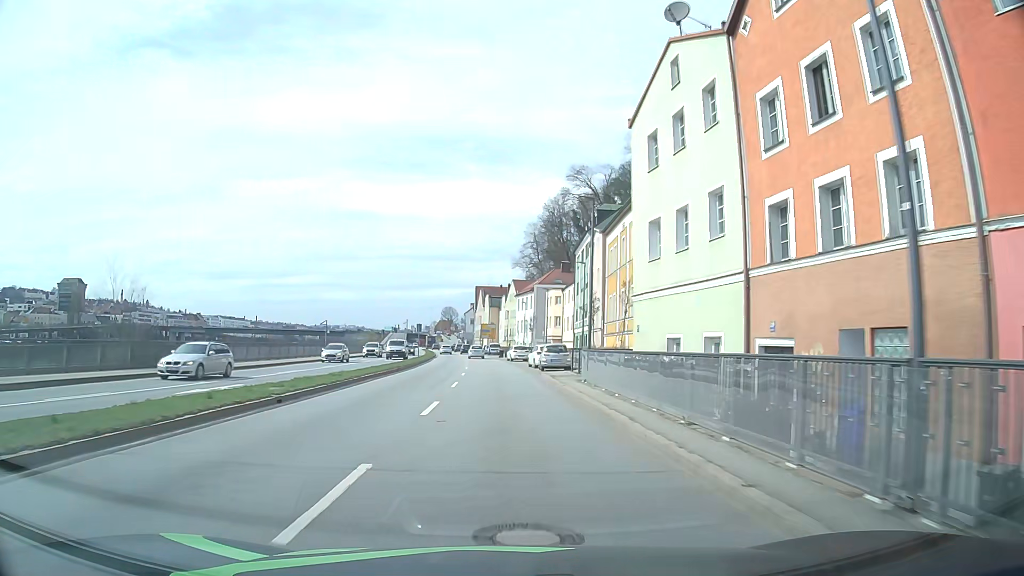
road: primary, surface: asphalt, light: Day
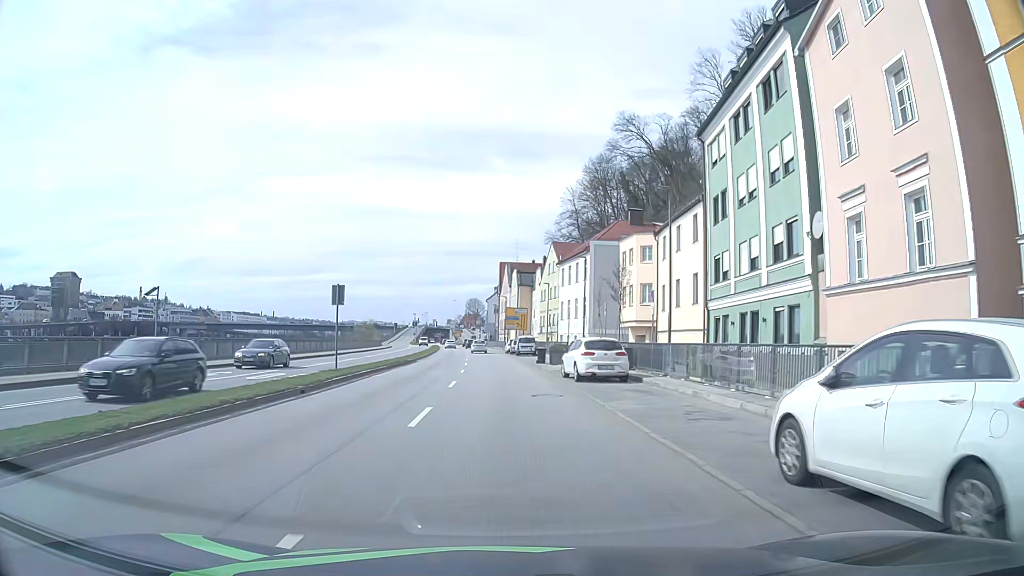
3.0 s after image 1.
(-0.9, +39.0) m; -2°
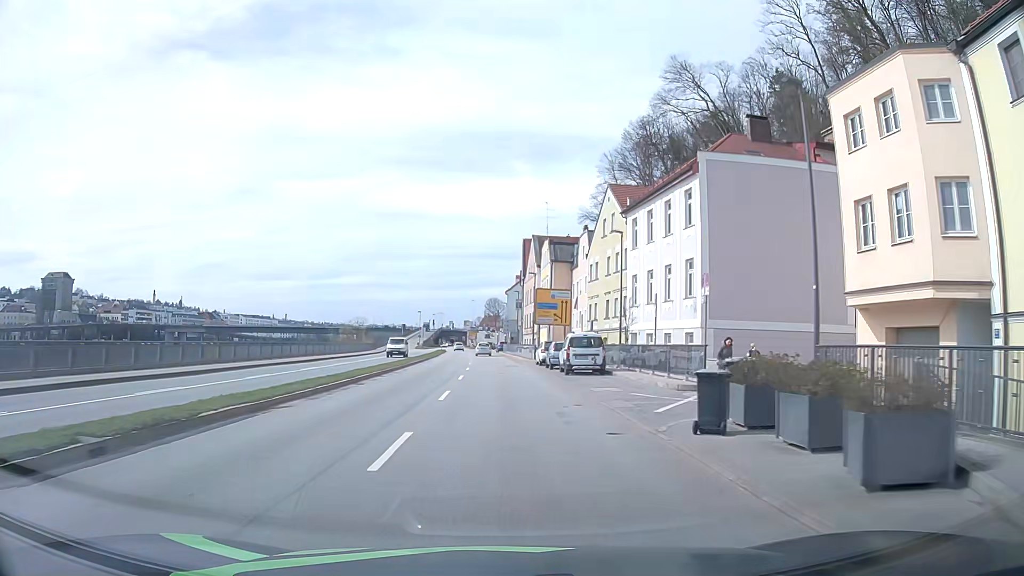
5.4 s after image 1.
(-0.6, +30.5) m; -2°
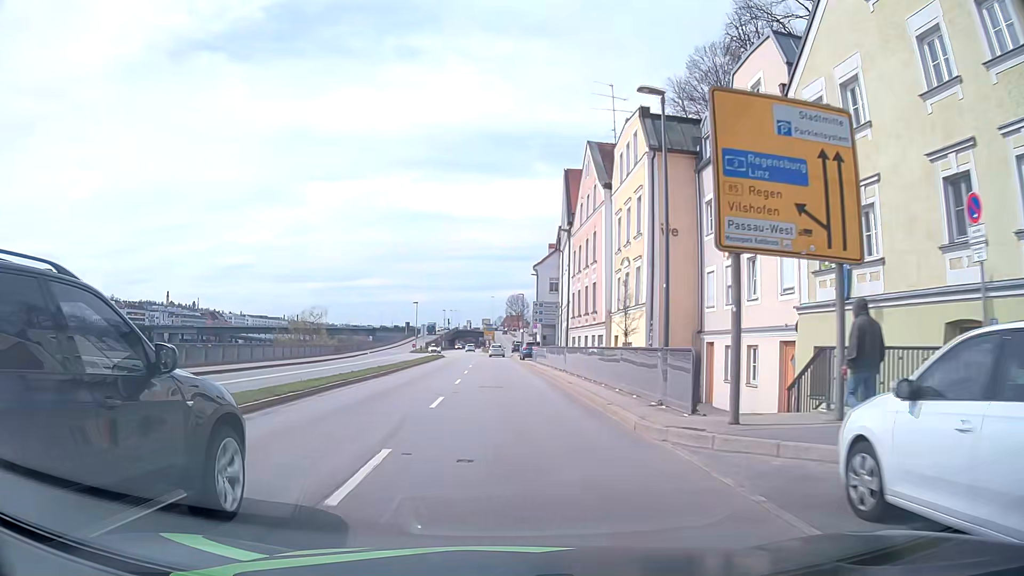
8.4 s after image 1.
(-0.6, +37.6) m; -2°
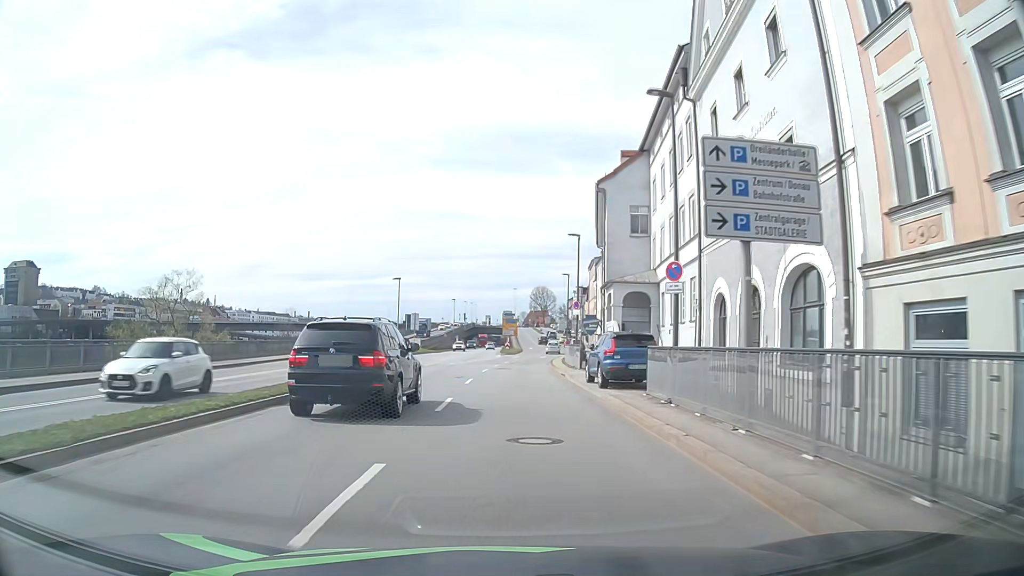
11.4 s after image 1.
(-0.5, +37.3) m; -2°
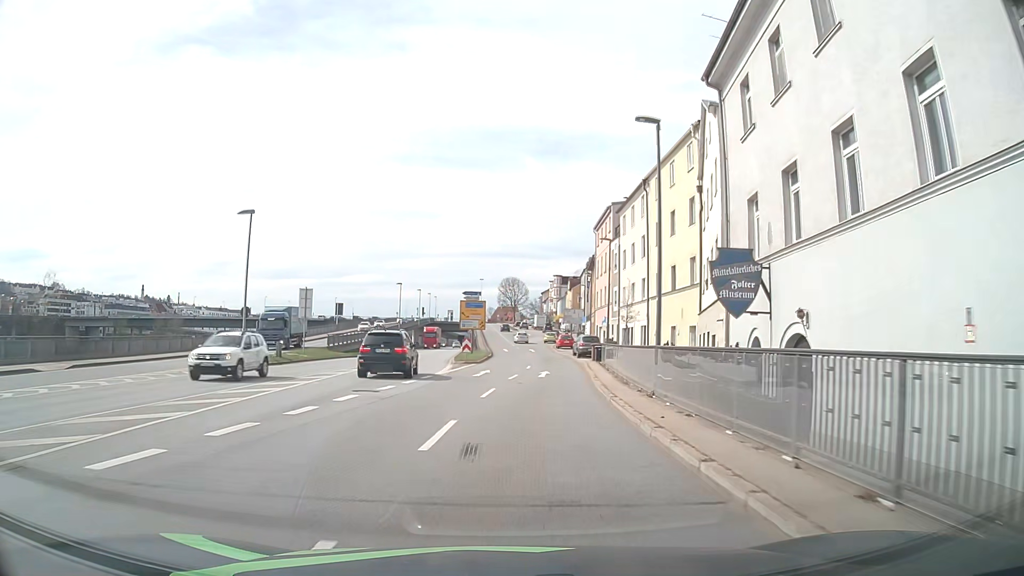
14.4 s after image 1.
(+0.3, +36.7) m; +3°
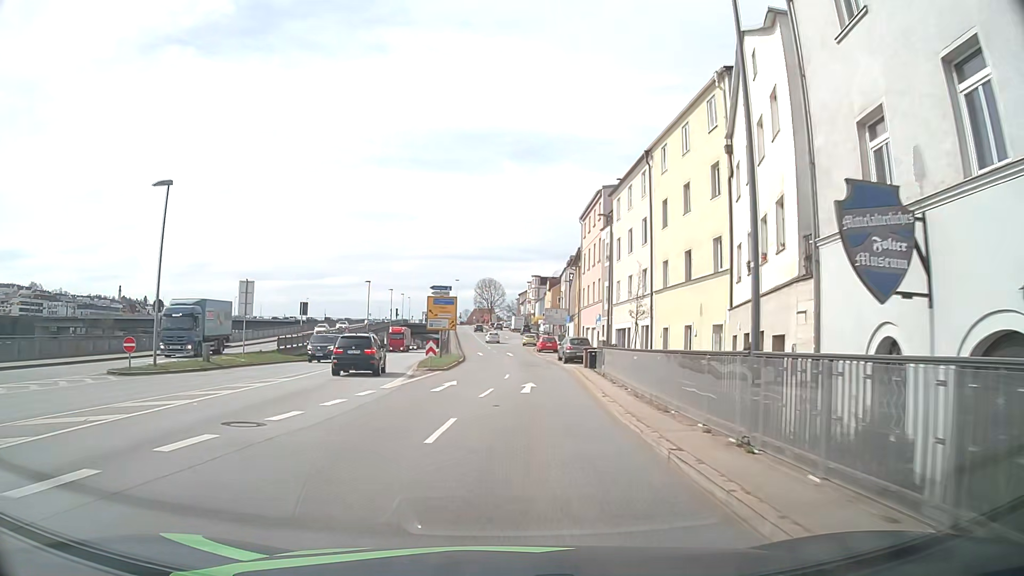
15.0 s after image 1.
(+0.1, +7.3) m; +2°
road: primary_link
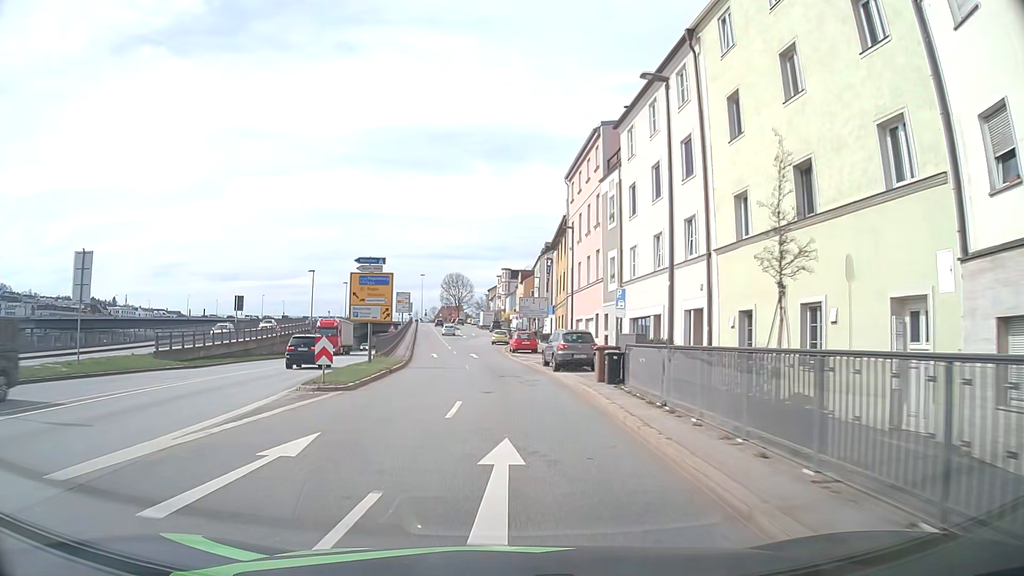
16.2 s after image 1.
(+0.5, +14.8) m; +3°
(0, +10) (0, +20) (-1, +30) (-1, +40) (-2, +50) (-3, +60) (-4, +70) (-4, +80) (-5, +90) (-5, +100) m
